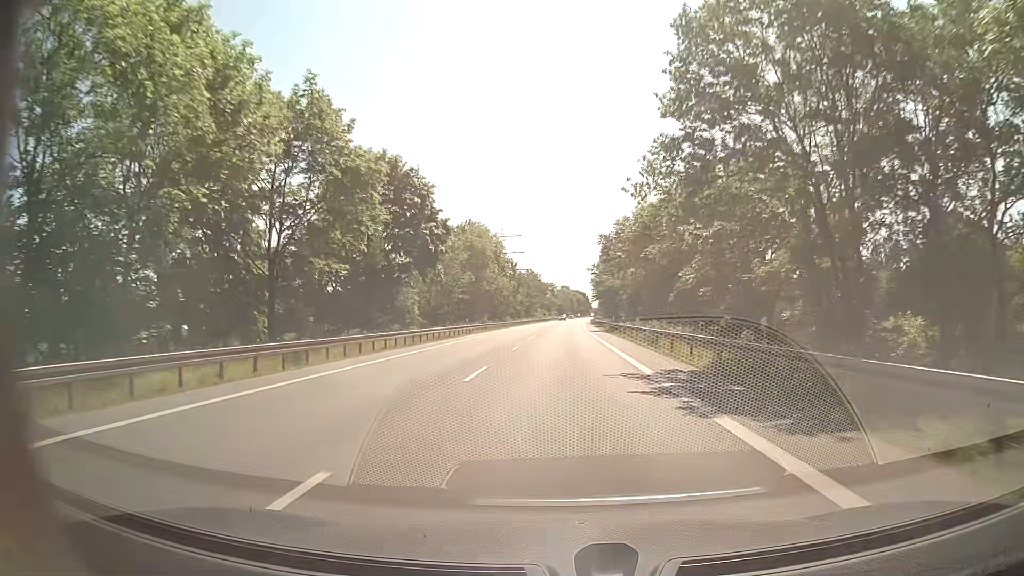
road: secondary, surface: asphalt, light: Day
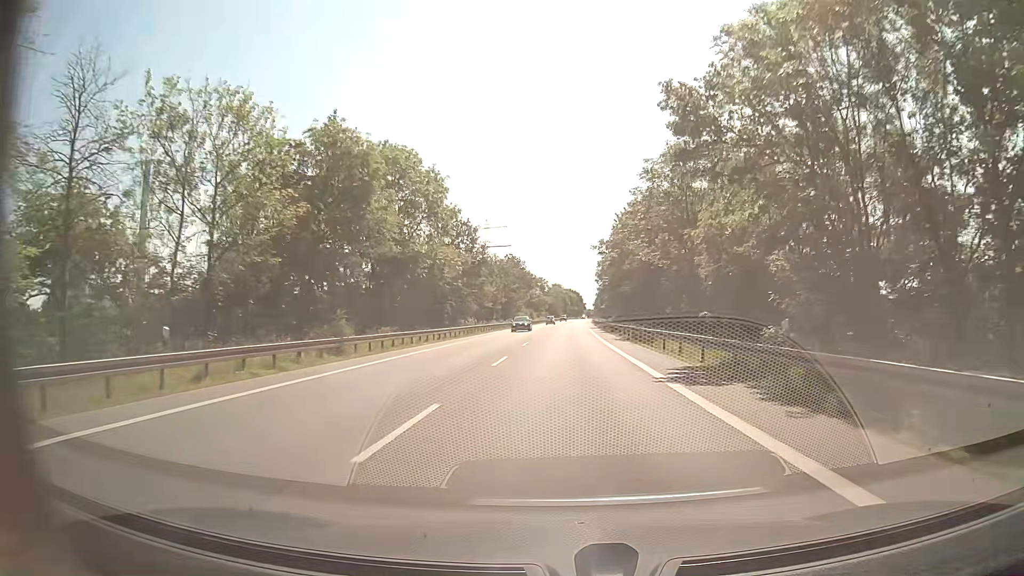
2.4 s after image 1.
(+0.3, +45.1) m; +1°
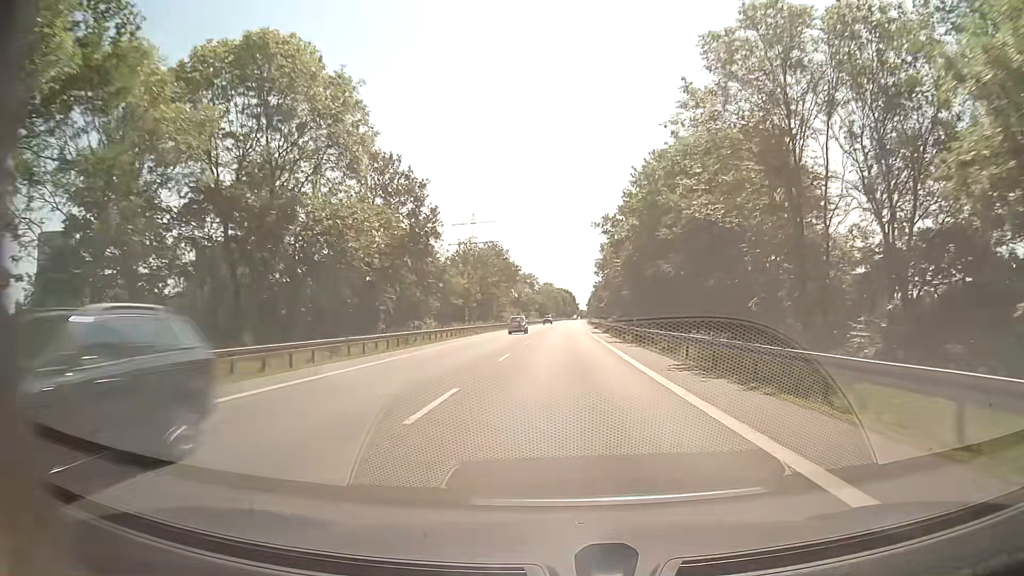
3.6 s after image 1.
(0.0, +22.5) m; 0°
(0, +10) (0, +20) (0, +30) (0, +40) (+1, +50) (+1, +60) (+1, +70) (+1, +80) (+2, +90) (+2, +100) m
